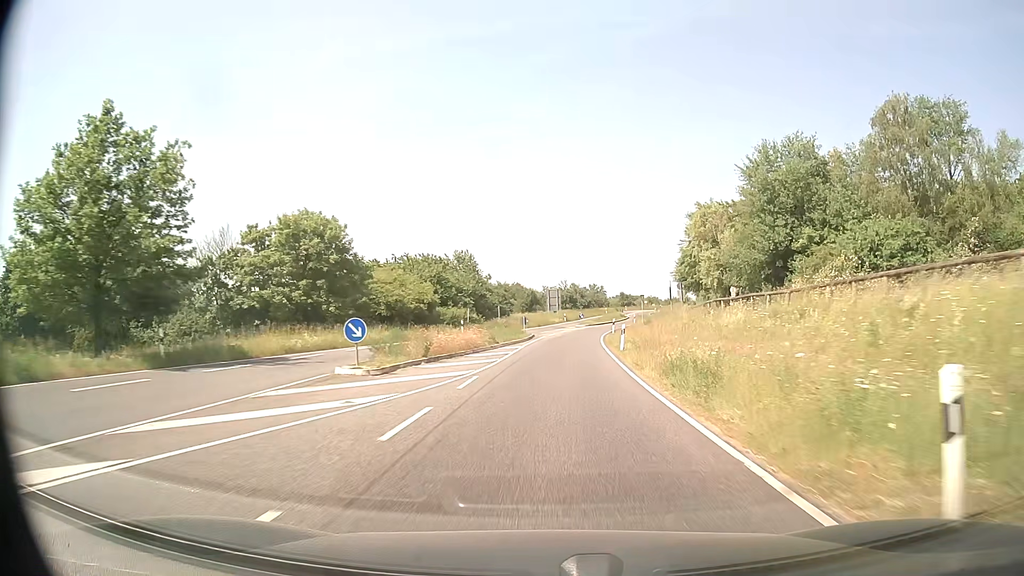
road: secondary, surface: asphalt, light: Day
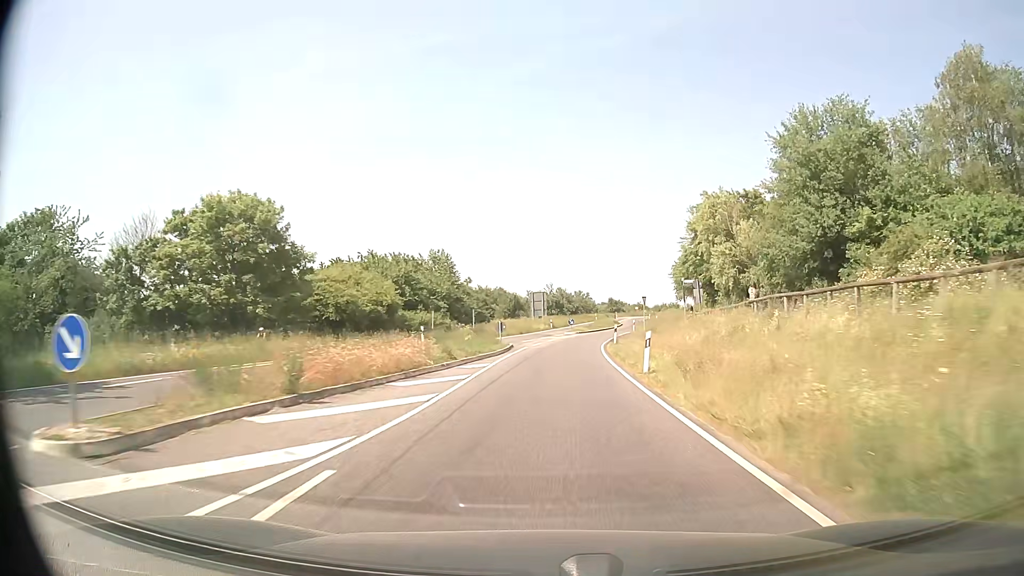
(+0.1, +10.7) m; +1°
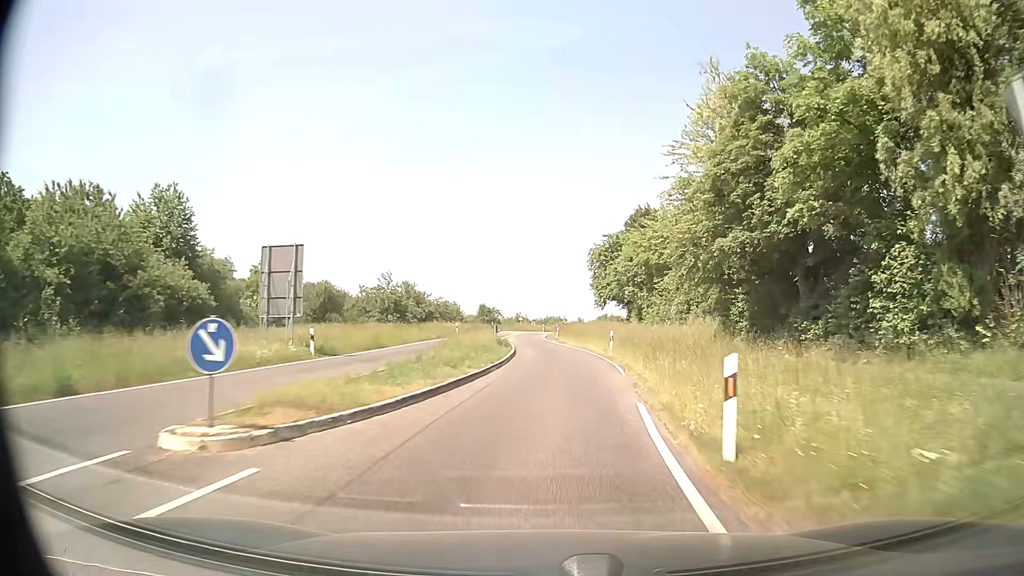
(+4.4, +52.4) m; +11°
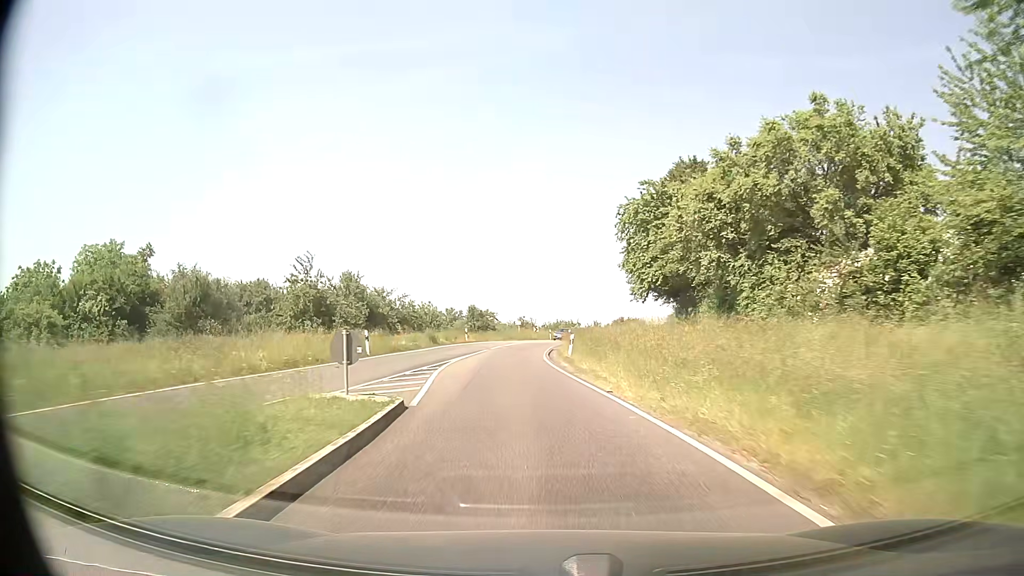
(+0.8, +30.8) m; 0°
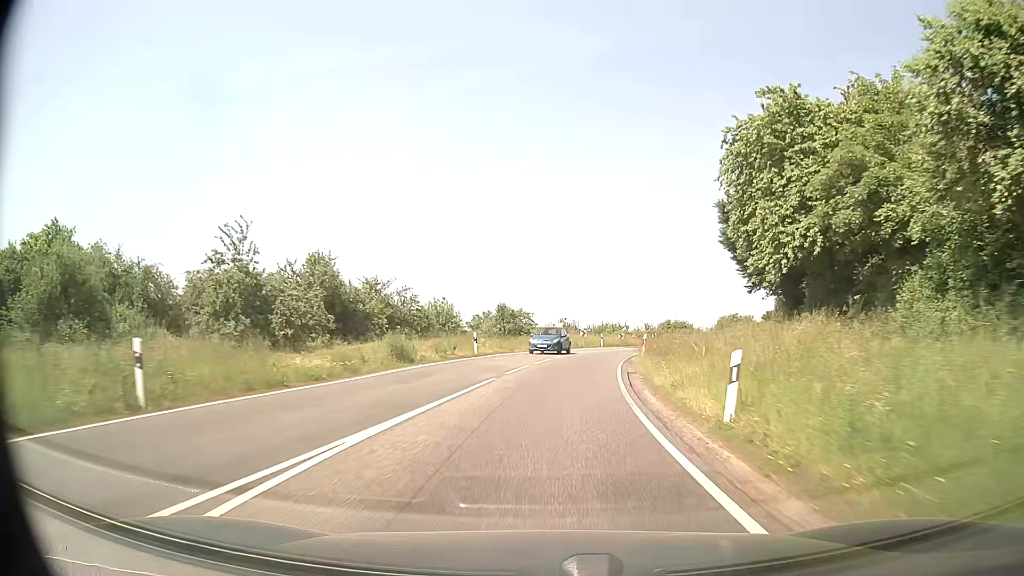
(-0.8, +20.0) m; -4°
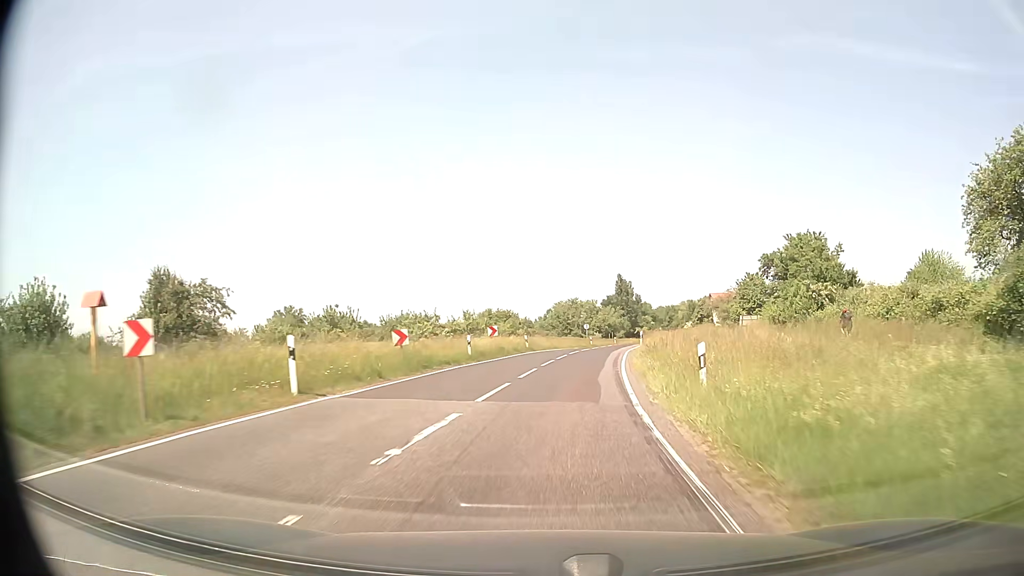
(+6.1, +47.8) m; +15°
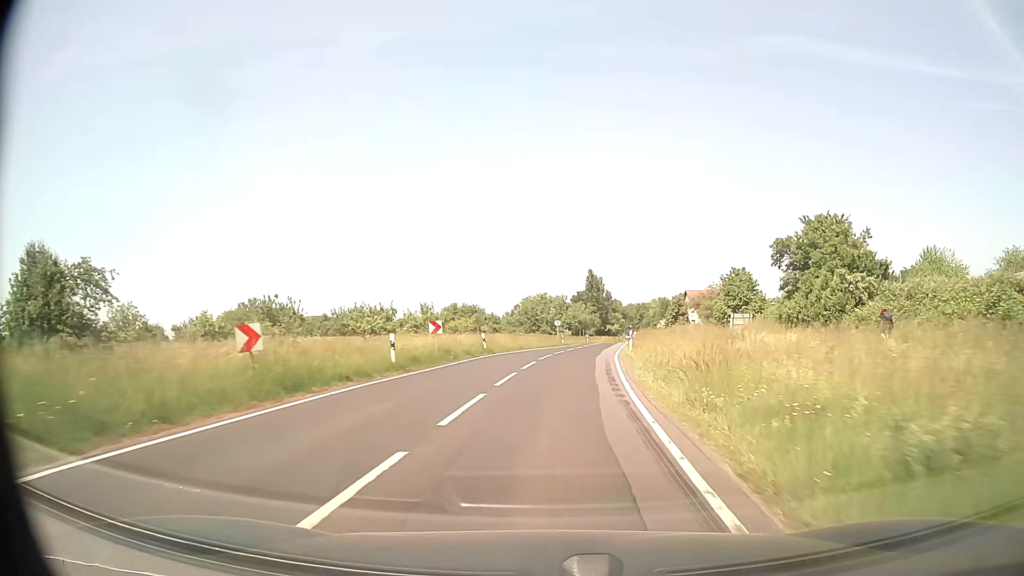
(+0.2, +9.5) m; +3°
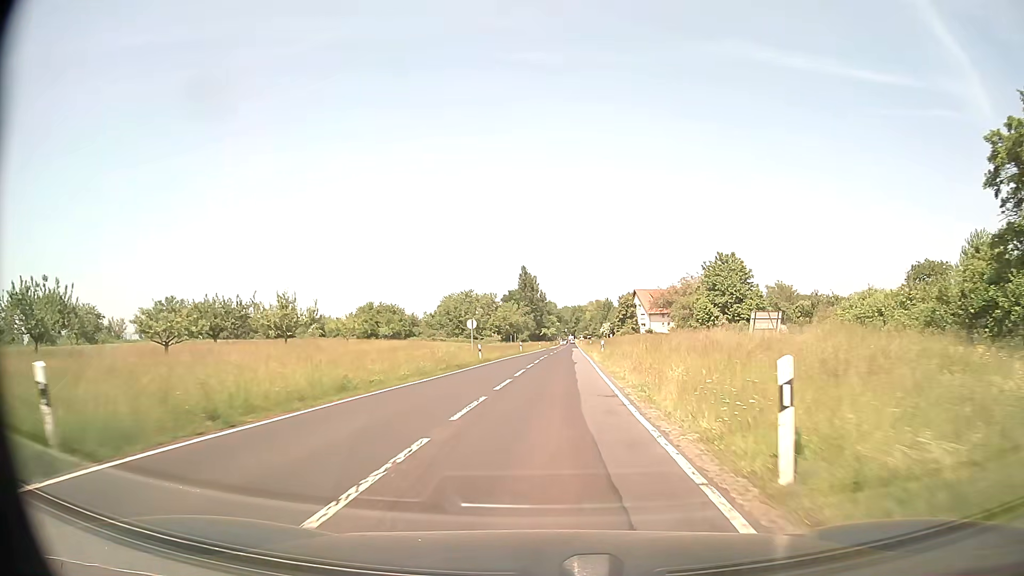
(+1.5, +28.3) m; +6°
(0, +10) (0, +20) (+1, +30) (+1, +40) (+2, +50) (+2, +60) (+3, +70) (+3, +80) (+4, +90) (+4, +100) m
